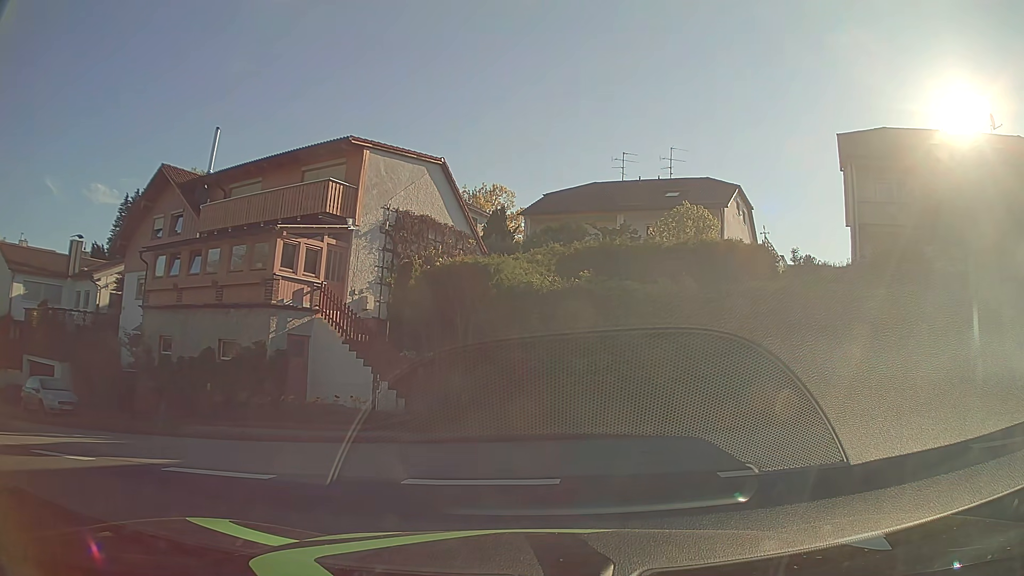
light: Day
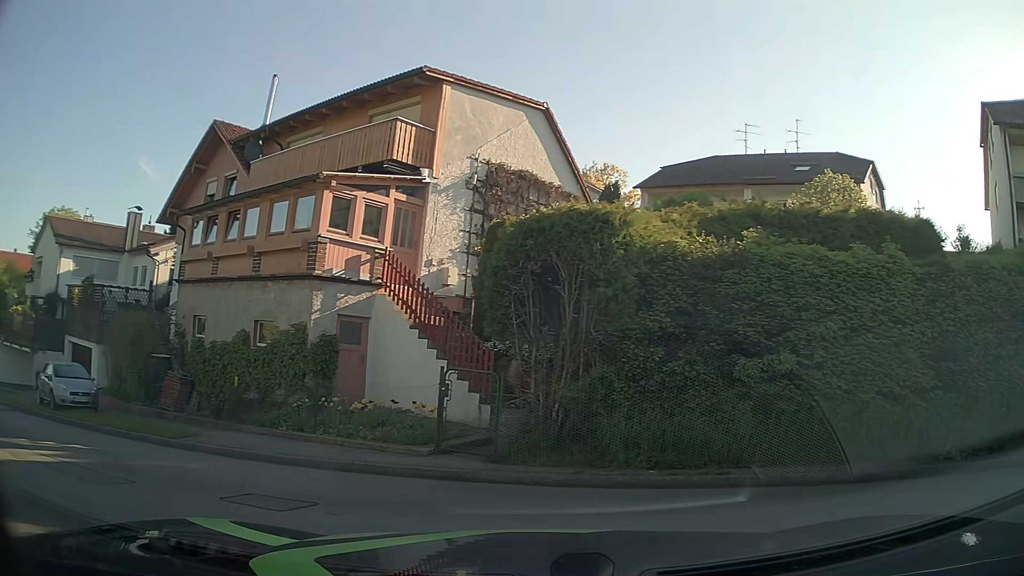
(-0.1, +4.9) m; -9°
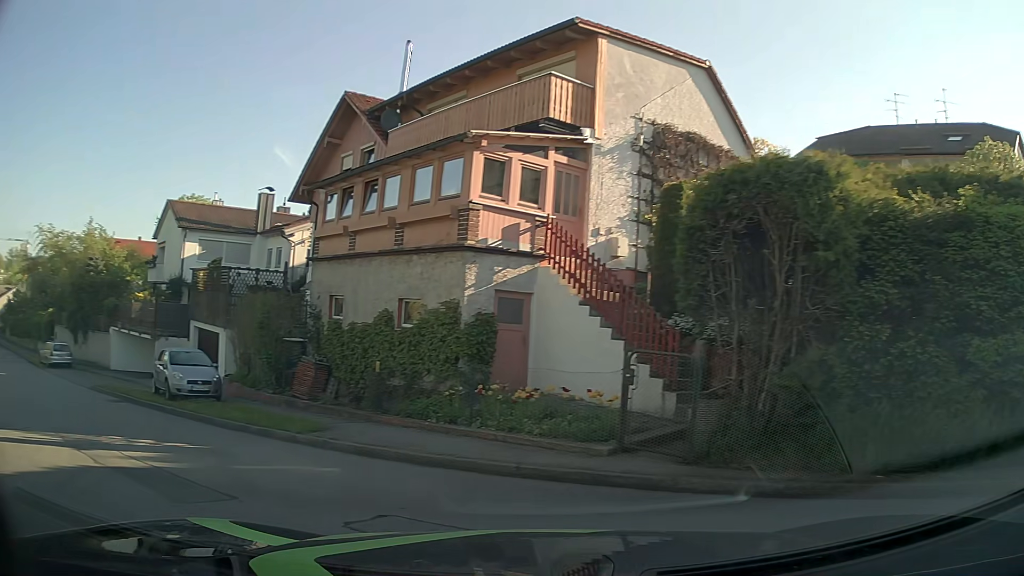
(-0.2, +1.9) m; -11°
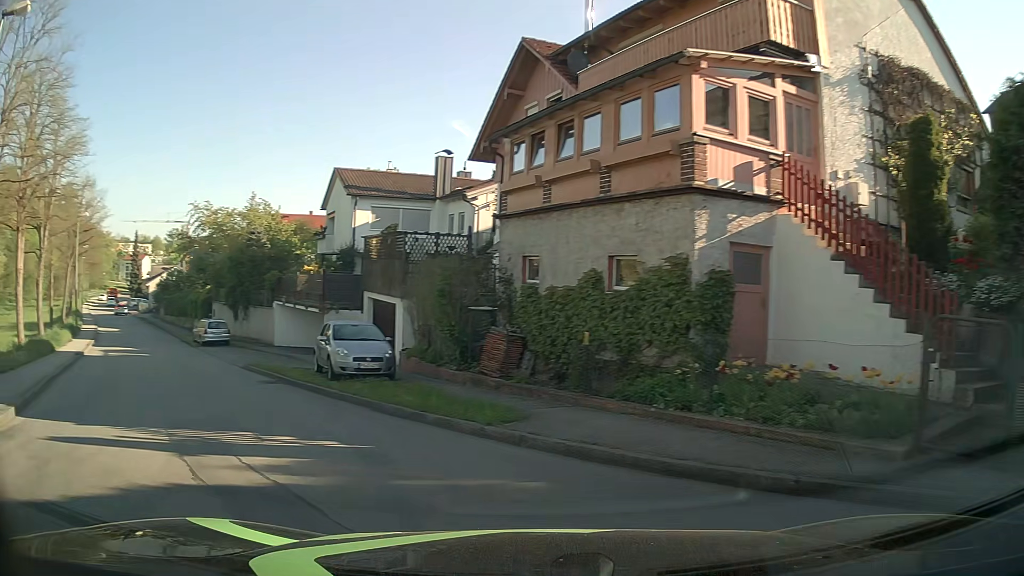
(-0.4, +2.6) m; -17°
